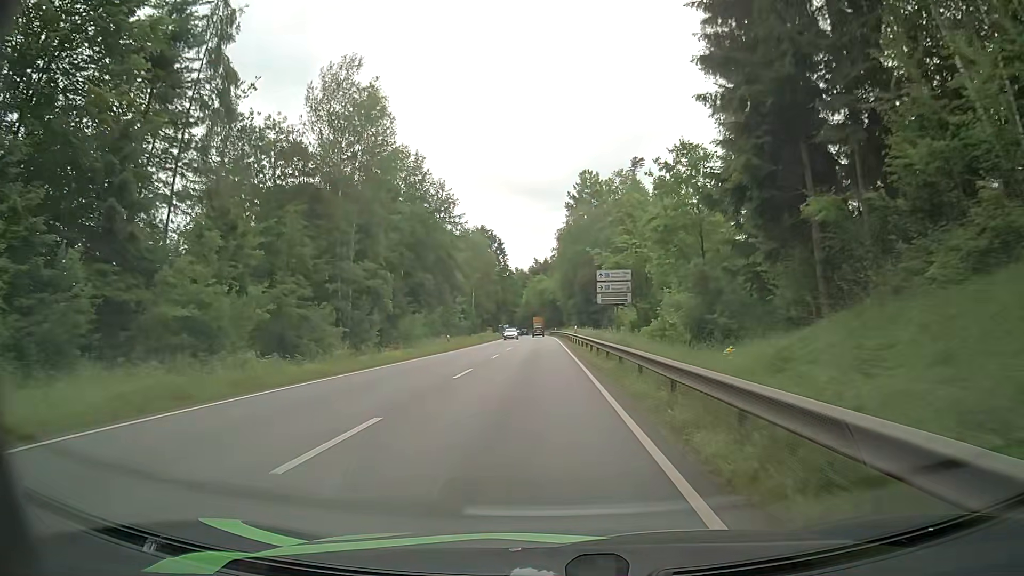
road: primary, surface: asphalt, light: Day
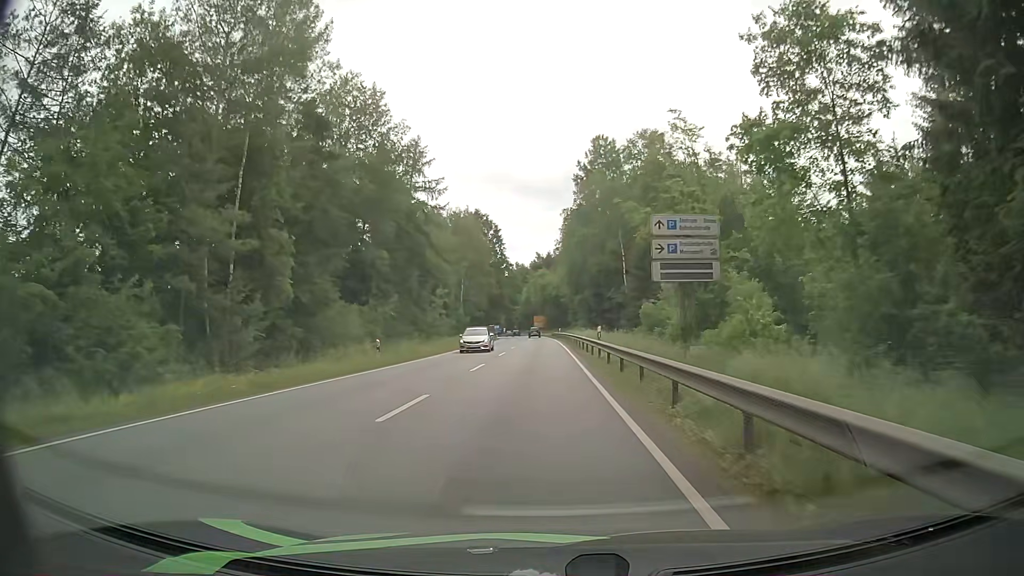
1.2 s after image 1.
(0.0, +20.3) m; 0°
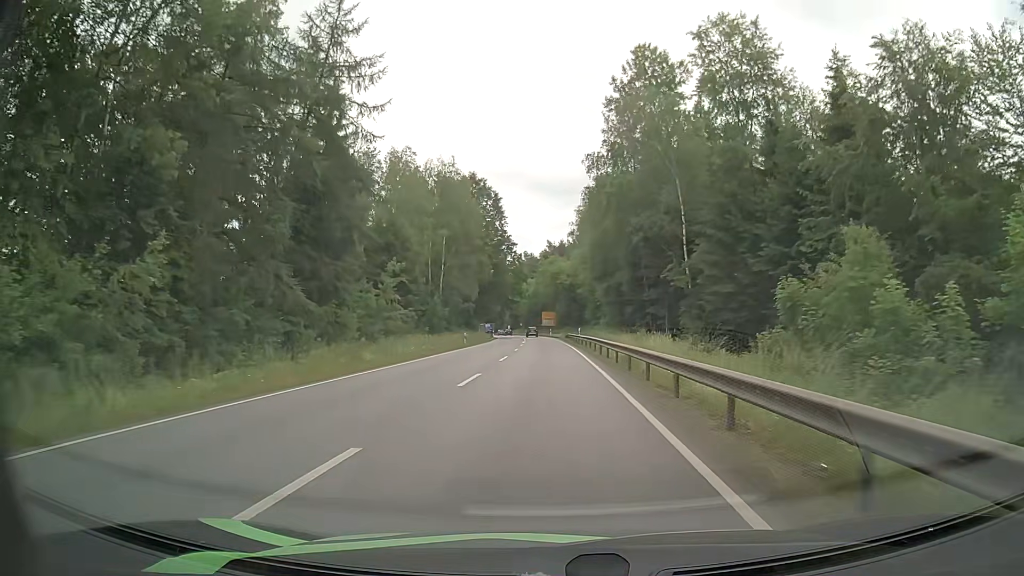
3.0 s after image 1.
(+0.1, +30.3) m; 0°
(0, +10) (0, +20) (0, +30) (0, +40) (0, +50) (0, +60) (0, +70) (-1, +80) (-1, +90) (-2, +100) m
